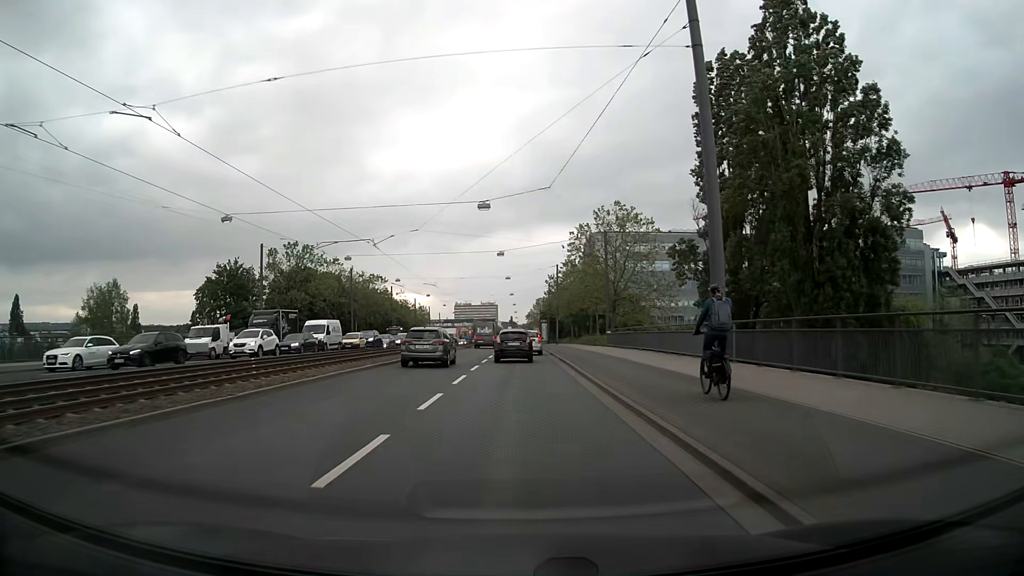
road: primary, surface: asphalt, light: Day
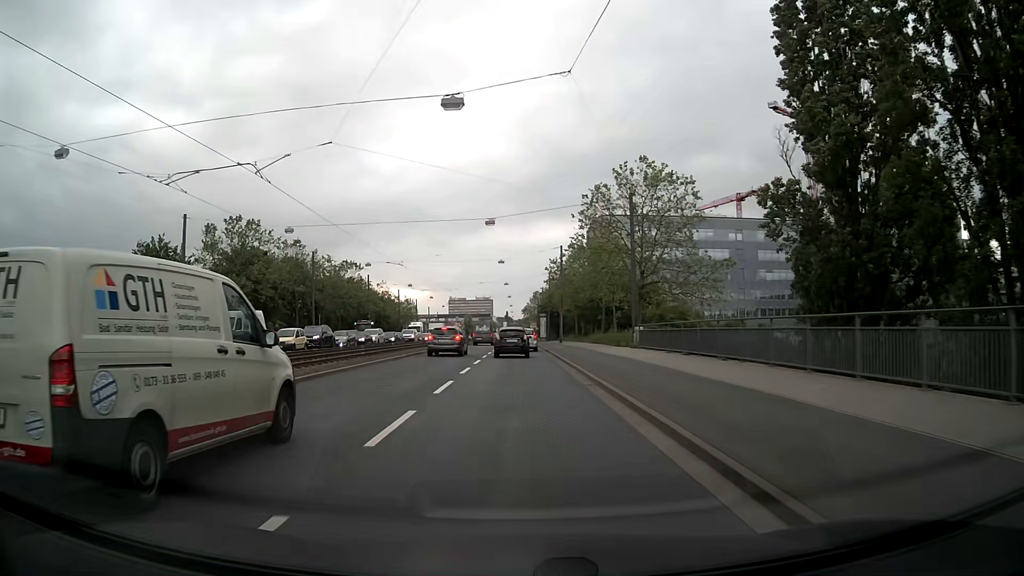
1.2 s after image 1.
(0.0, +16.0) m; 0°
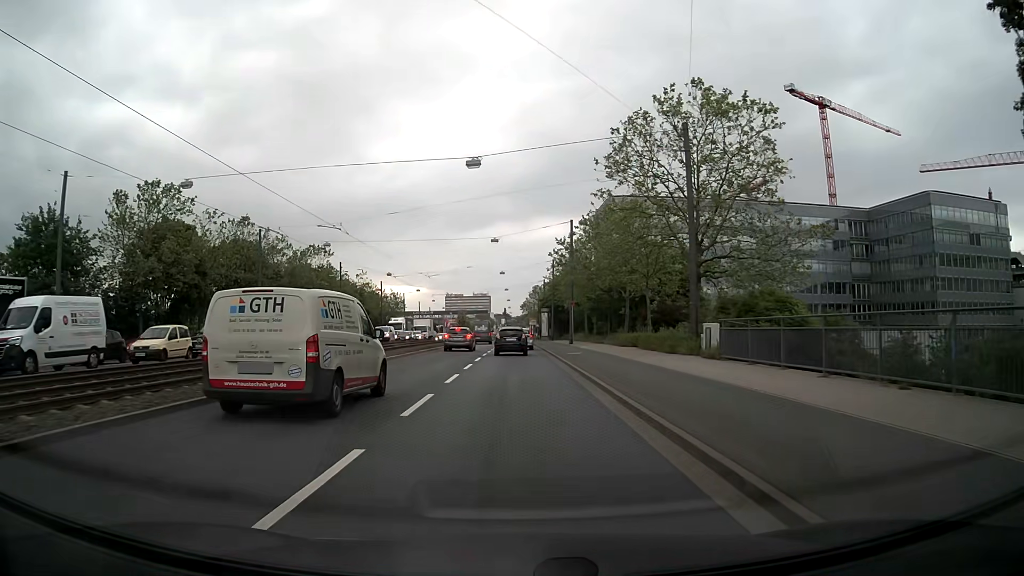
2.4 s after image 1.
(0.0, +16.0) m; 0°
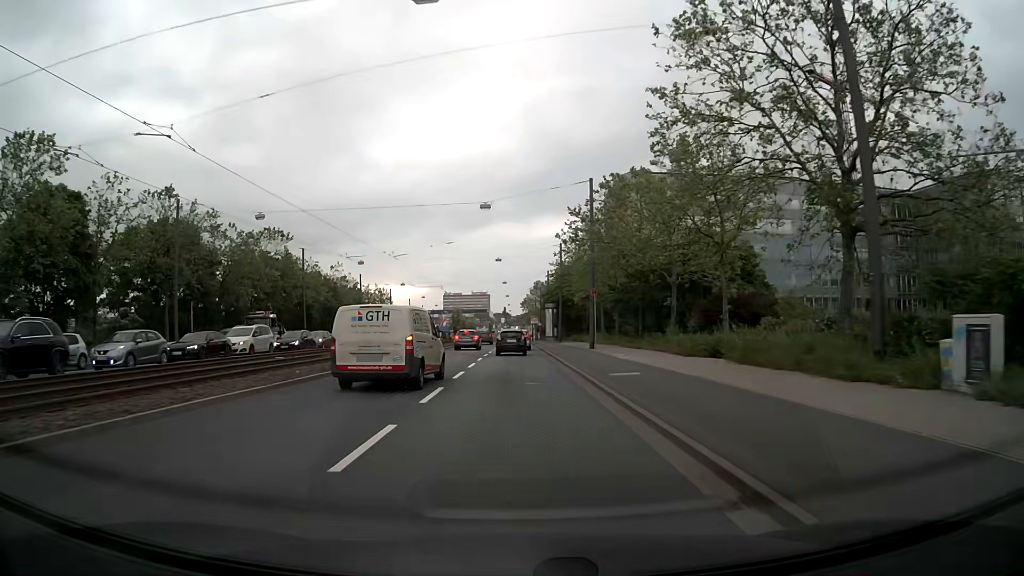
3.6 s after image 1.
(0.0, +16.0) m; 0°
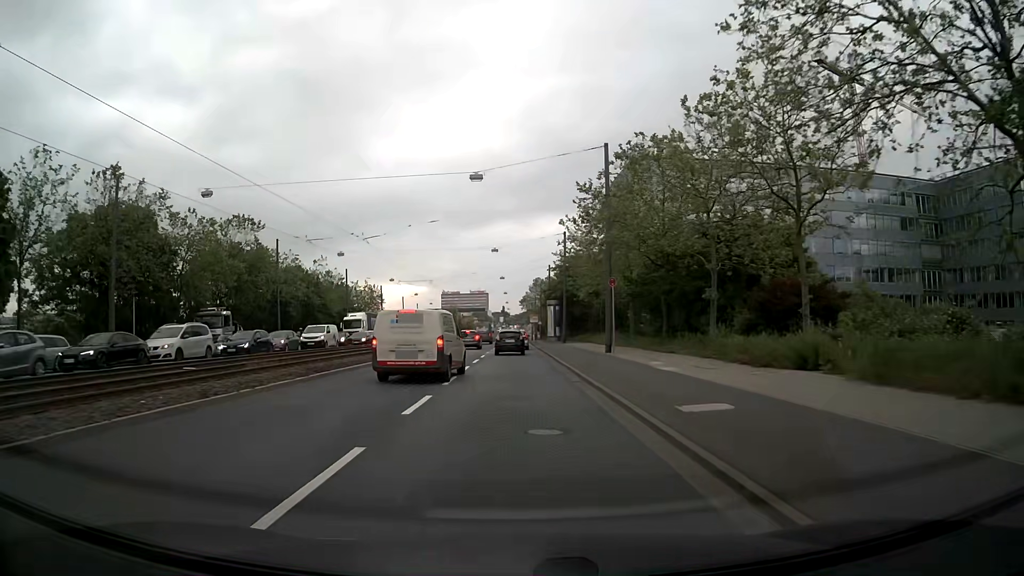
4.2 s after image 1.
(0.0, +8.0) m; 0°
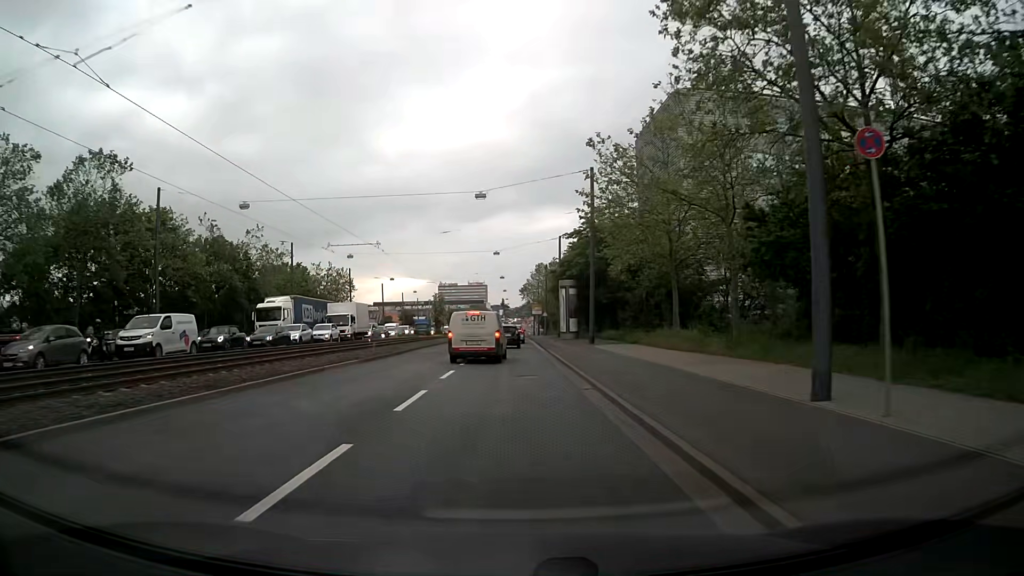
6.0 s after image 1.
(+0.2, +24.1) m; 0°
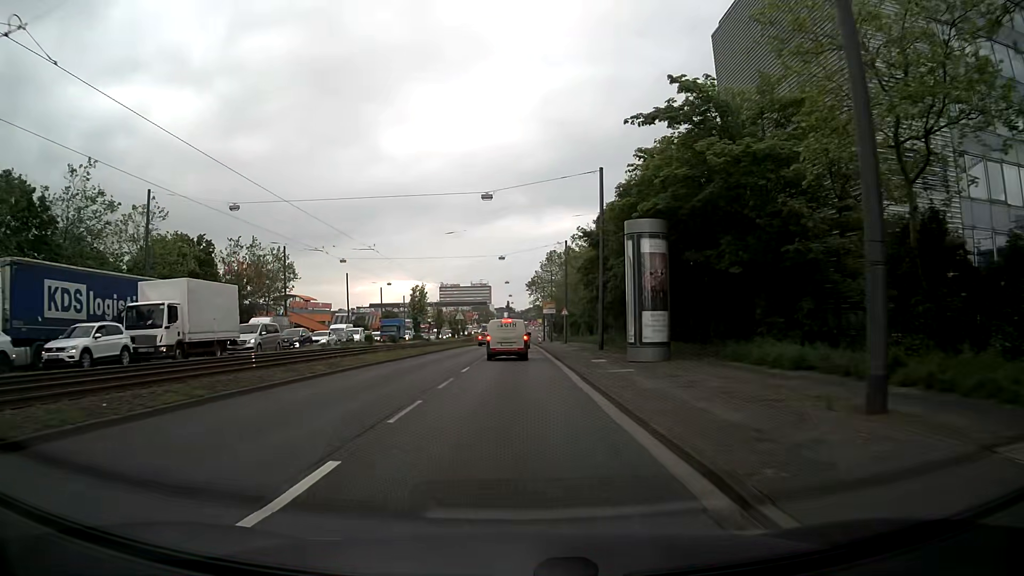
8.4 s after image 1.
(-0.1, +32.0) m; -1°
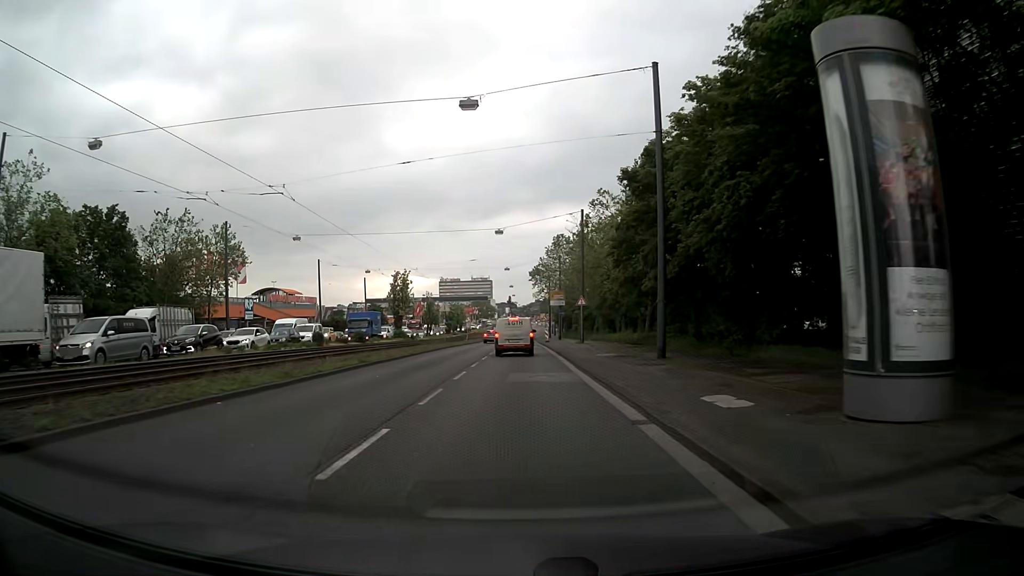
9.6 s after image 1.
(0.0, +15.9) m; 0°
(0, +10) (0, +20) (0, +30) (0, +40) (0, +50) (0, +60) (0, +70) (+1, +80) (+1, +90) (+1, +100) m
